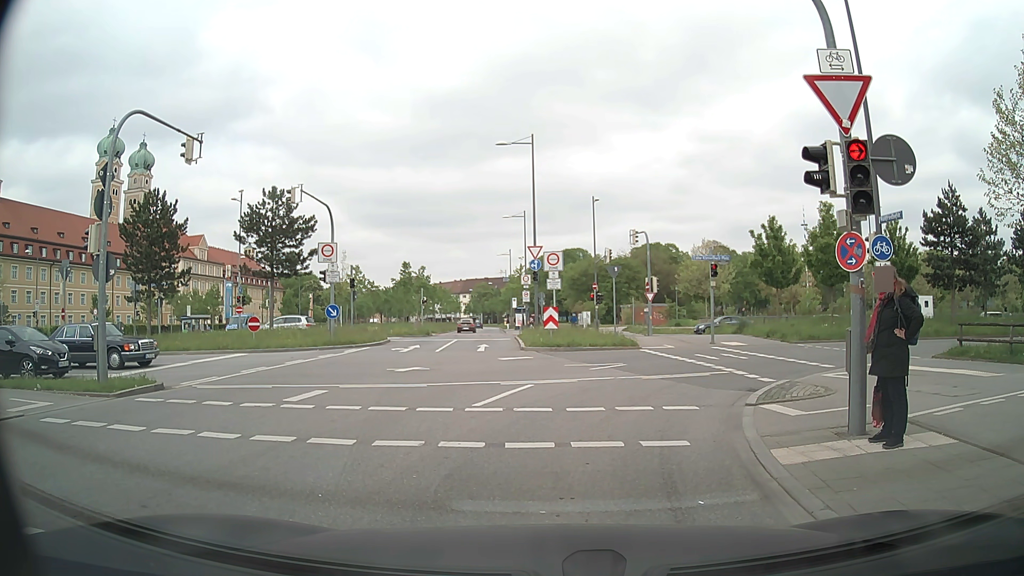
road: secondary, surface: asphalt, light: Day
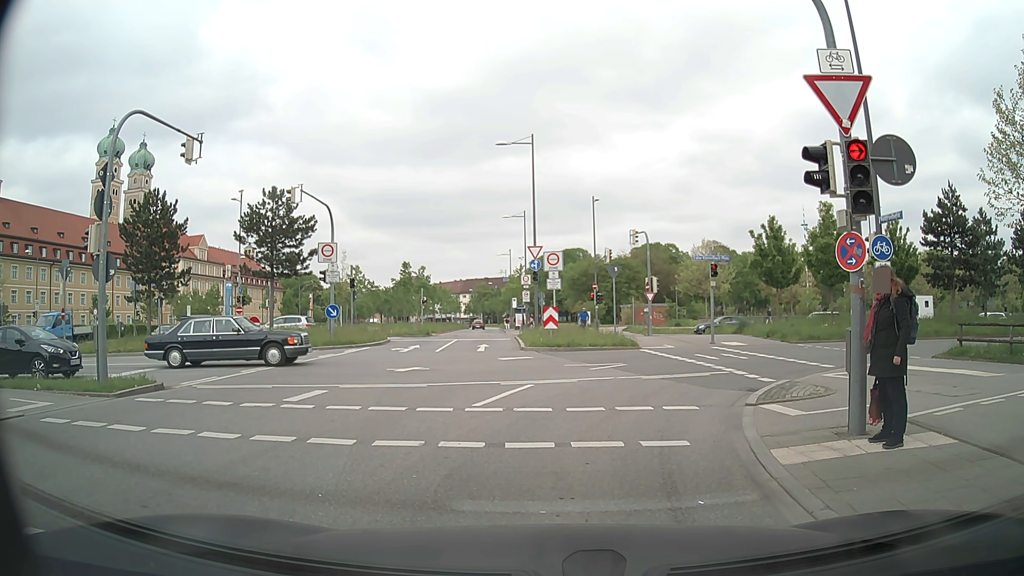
(0.0, 0.0) m; 0°
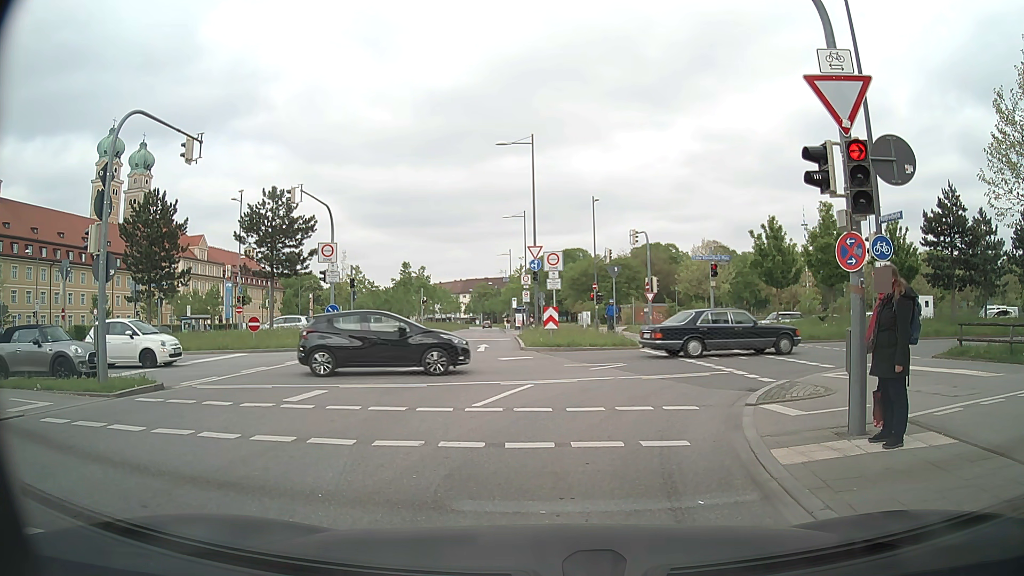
(0.0, 0.0) m; 0°
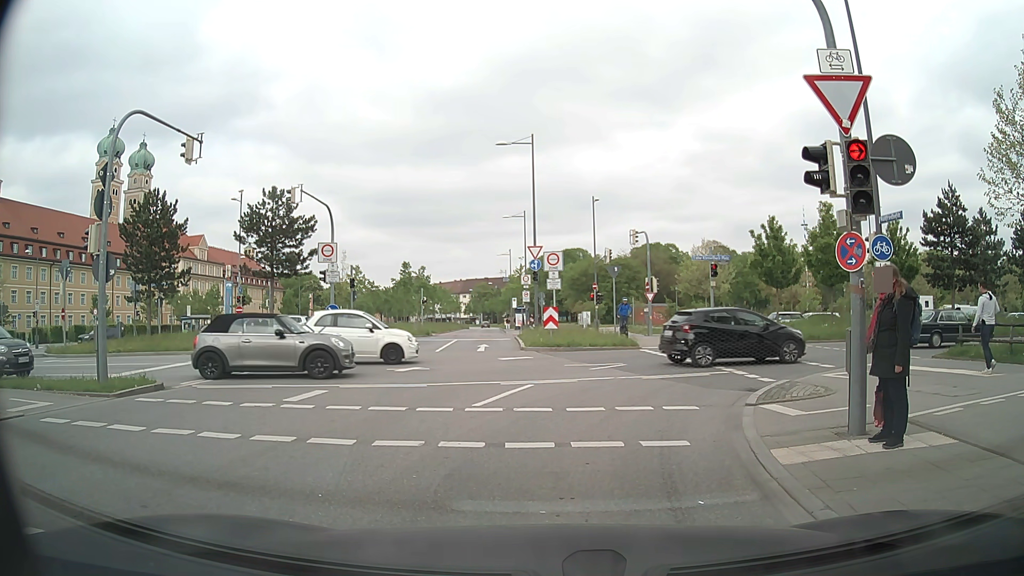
(0.0, 0.0) m; 0°
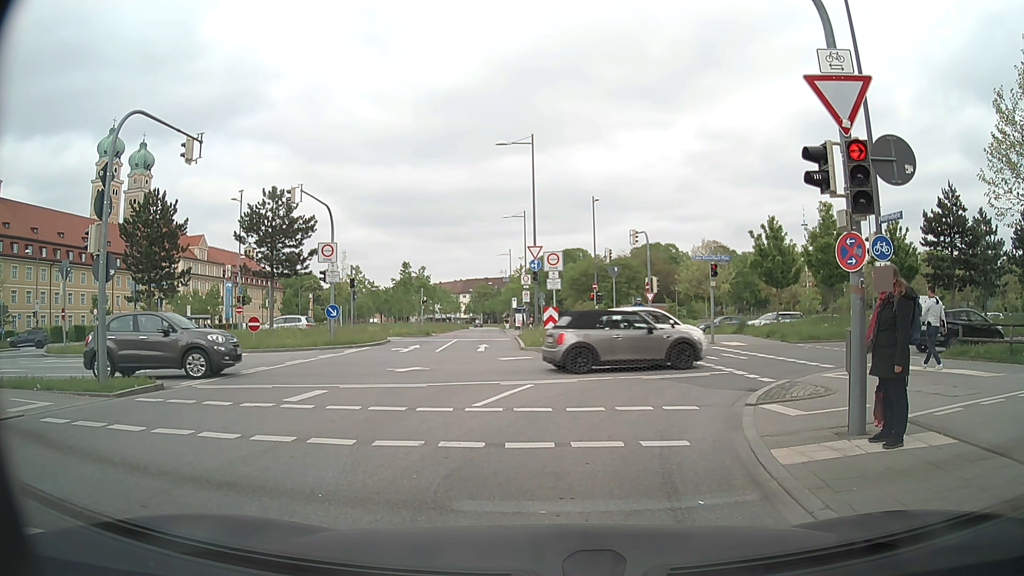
(0.0, 0.0) m; 0°
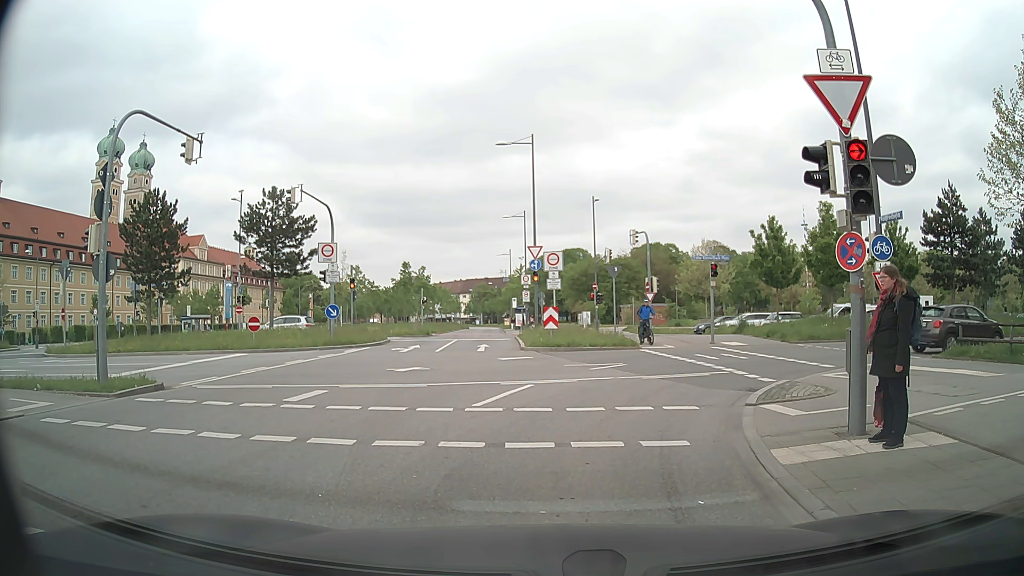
(0.0, 0.0) m; 0°
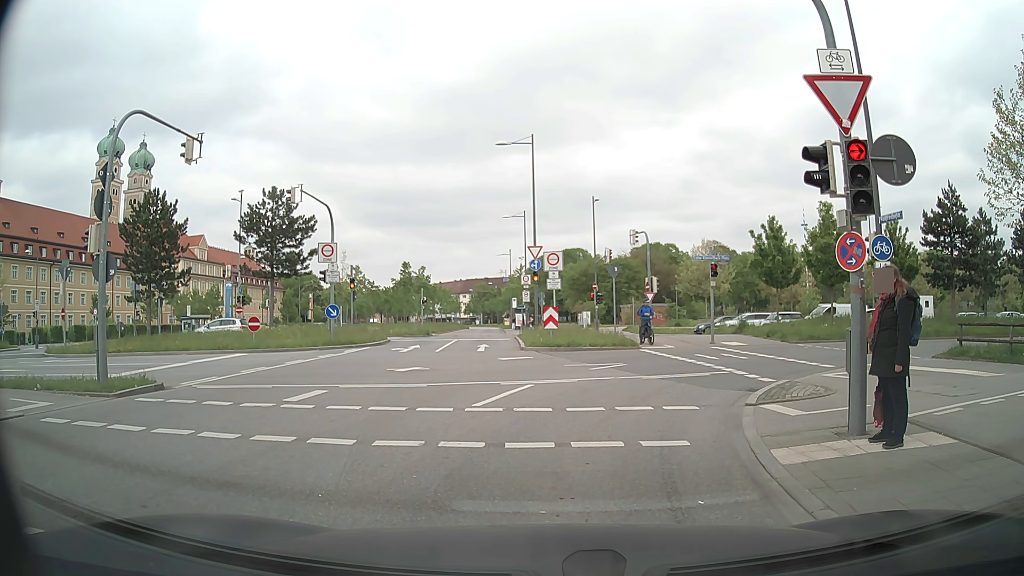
(0.0, 0.0) m; 0°
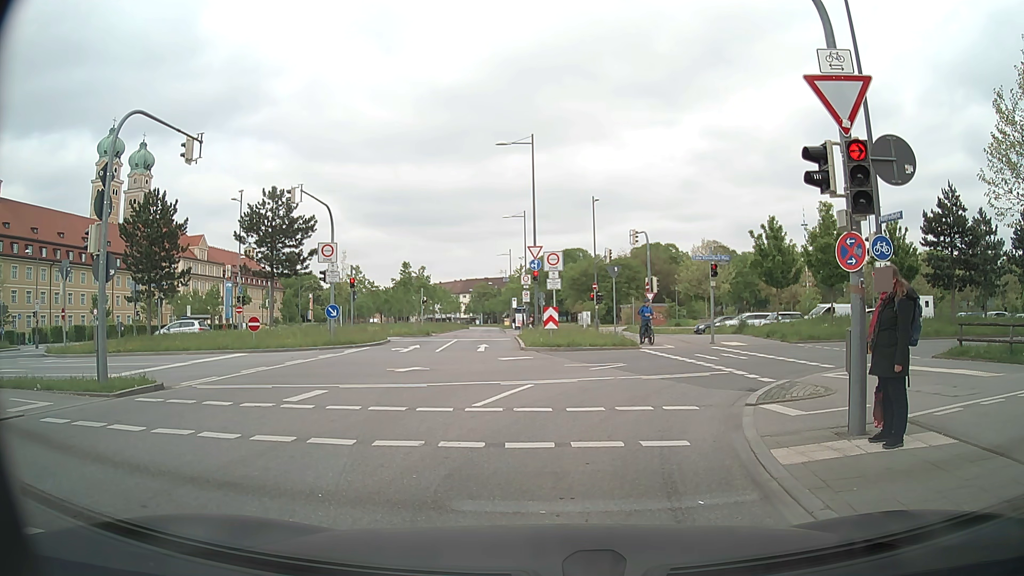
(0.0, 0.0) m; 0°
(0, +10) (+4, +19) (+14, +23) (+23, +25) (+33, +27) (+43, +28) (+53, +30) (+63, +33) (+72, +35) (+82, +38) m
